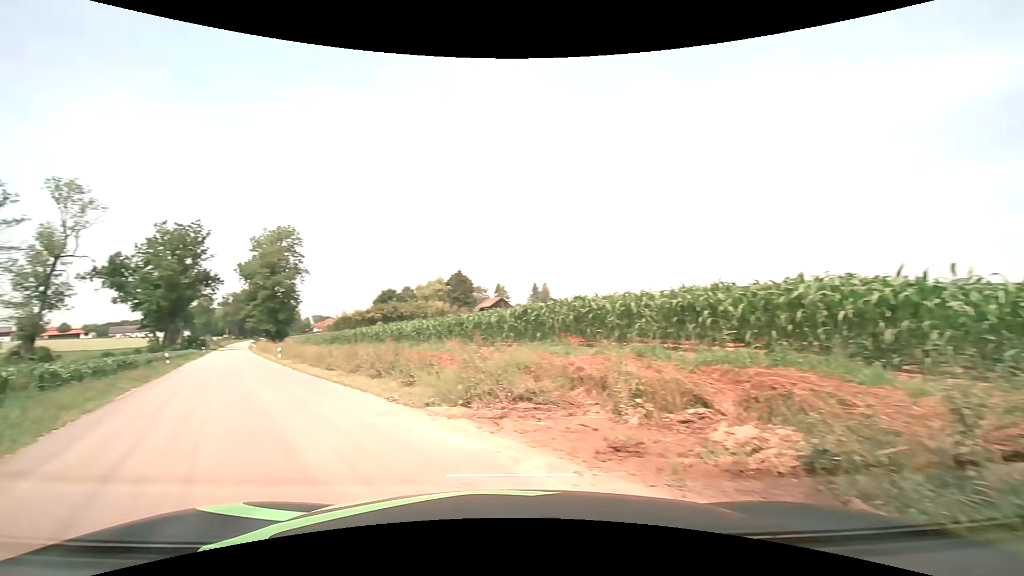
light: Day
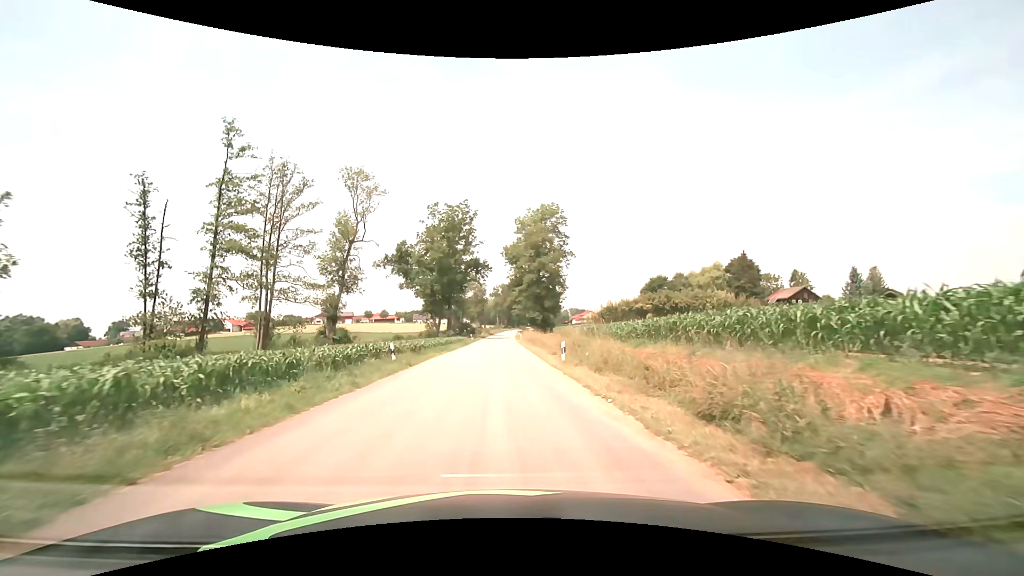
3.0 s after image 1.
(-8.4, +19.5) m; -28°
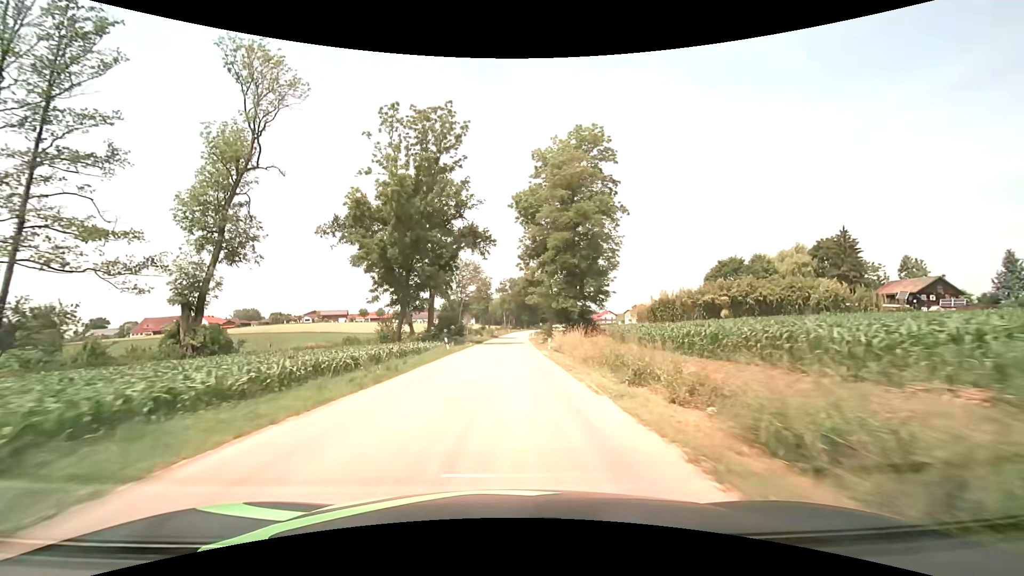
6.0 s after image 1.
(-0.5, +37.8) m; -1°
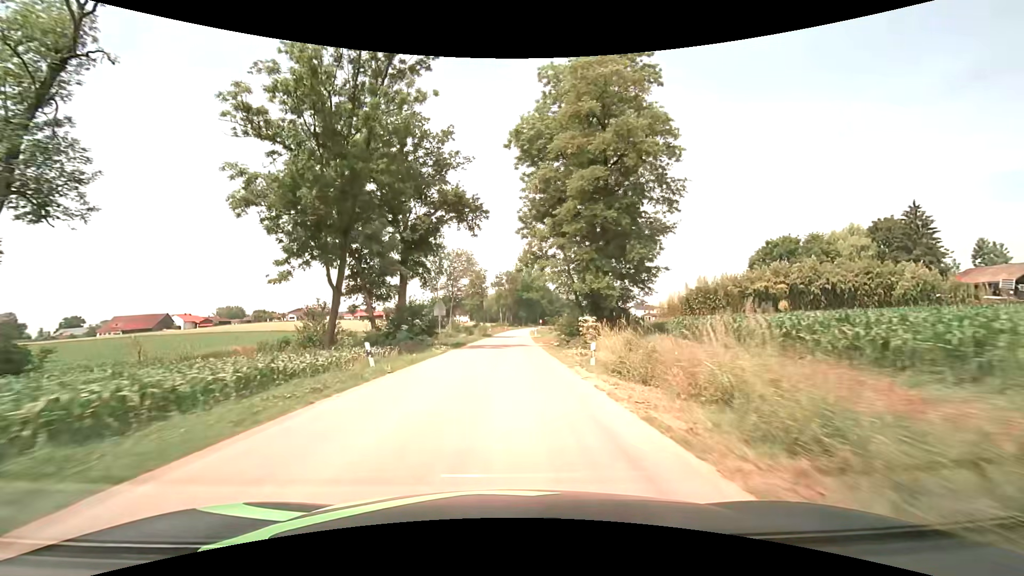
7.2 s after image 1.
(0.0, +18.6) m; 0°
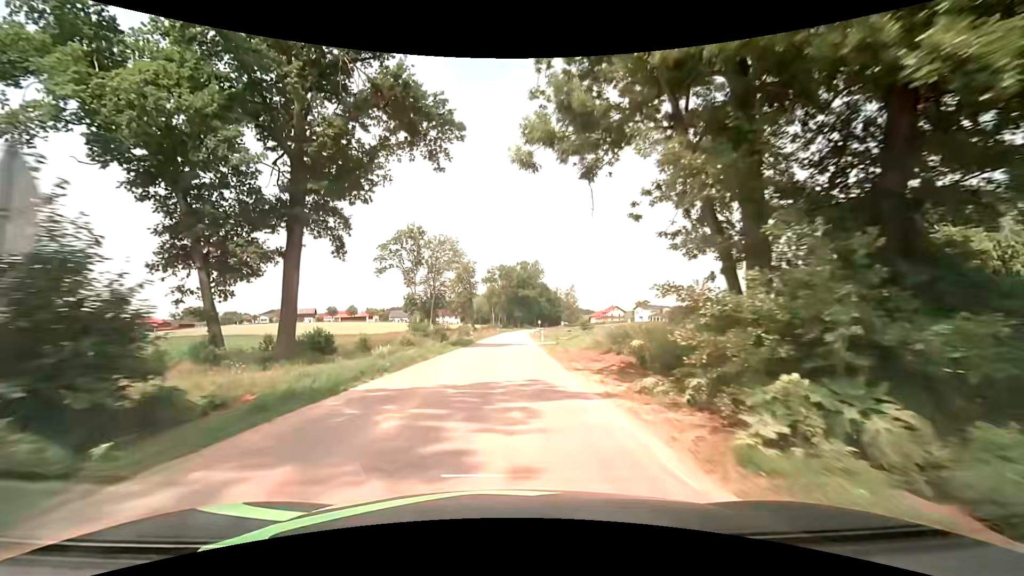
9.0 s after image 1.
(+0.3, +27.5) m; +1°
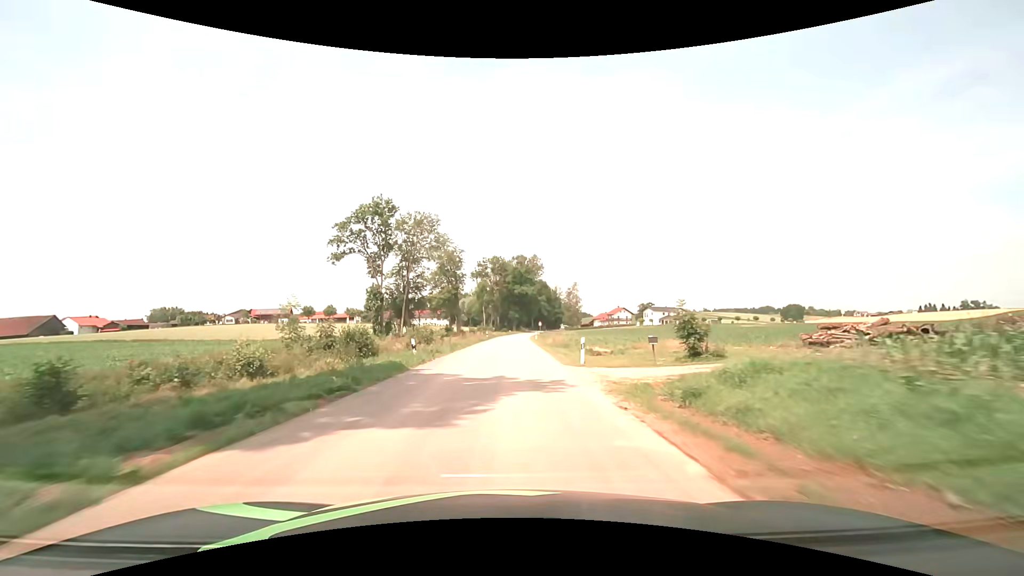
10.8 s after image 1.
(+0.2, +29.1) m; +1°
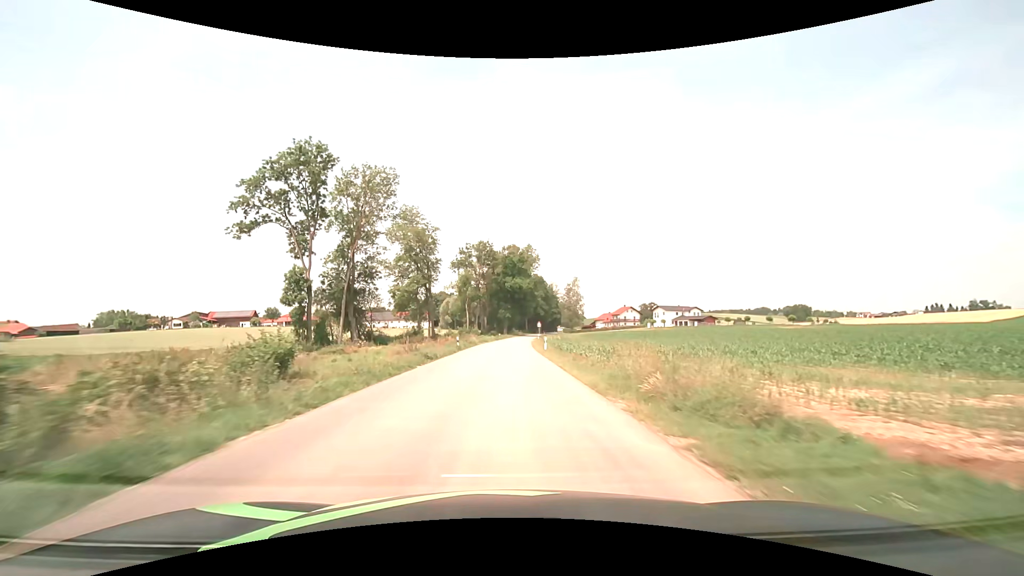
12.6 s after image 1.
(+0.3, +31.9) m; +1°
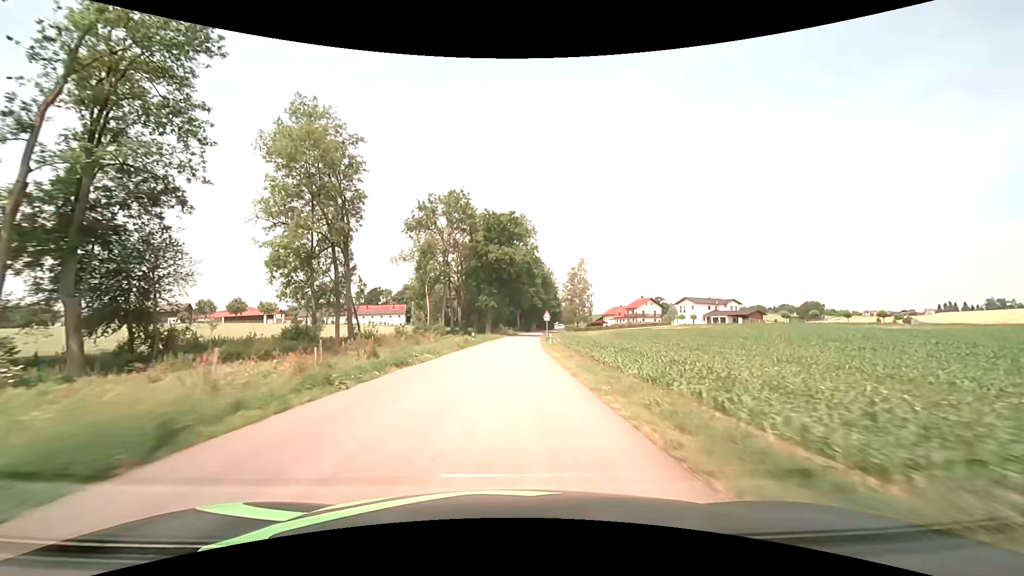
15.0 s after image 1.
(+0.6, +45.4) m; +2°
(0, +10) (0, +20) (0, +30) (+1, +40) (+1, +50) (+2, +60) (+3, +70) (+3, +80) (+4, +90) (+5, +100) m
